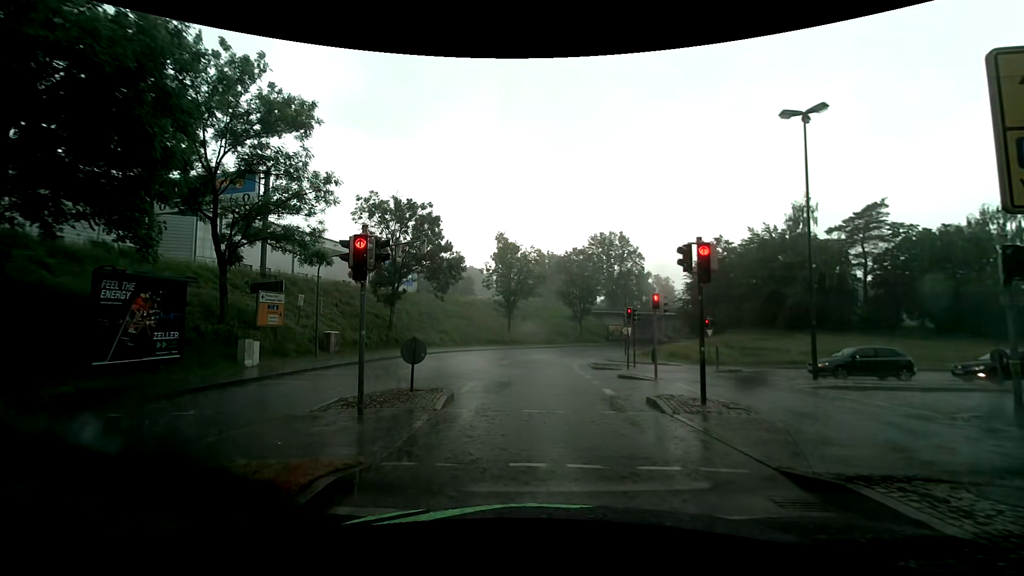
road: tertiary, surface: asphalt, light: Day
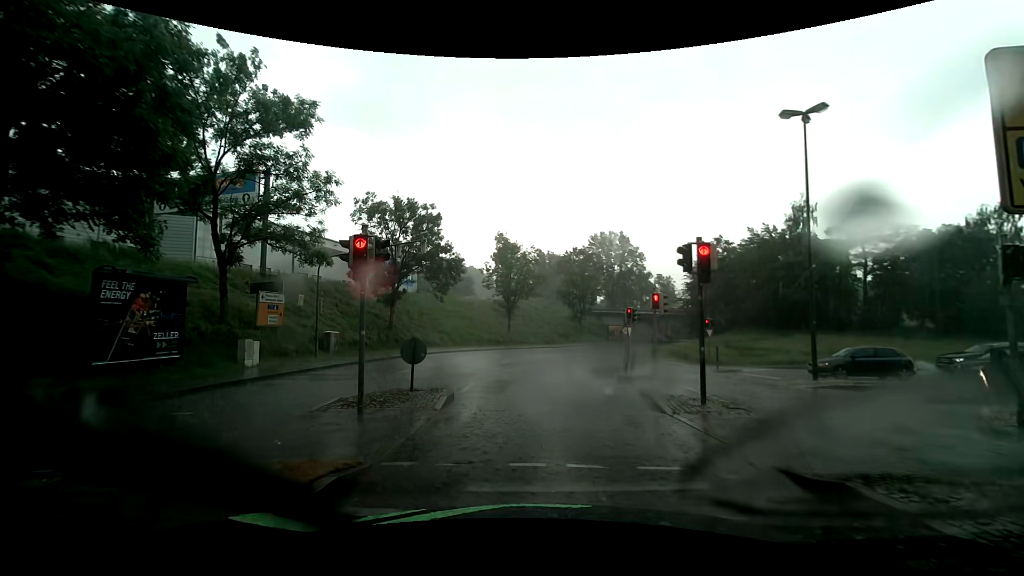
(0.0, 0.0) m; 0°
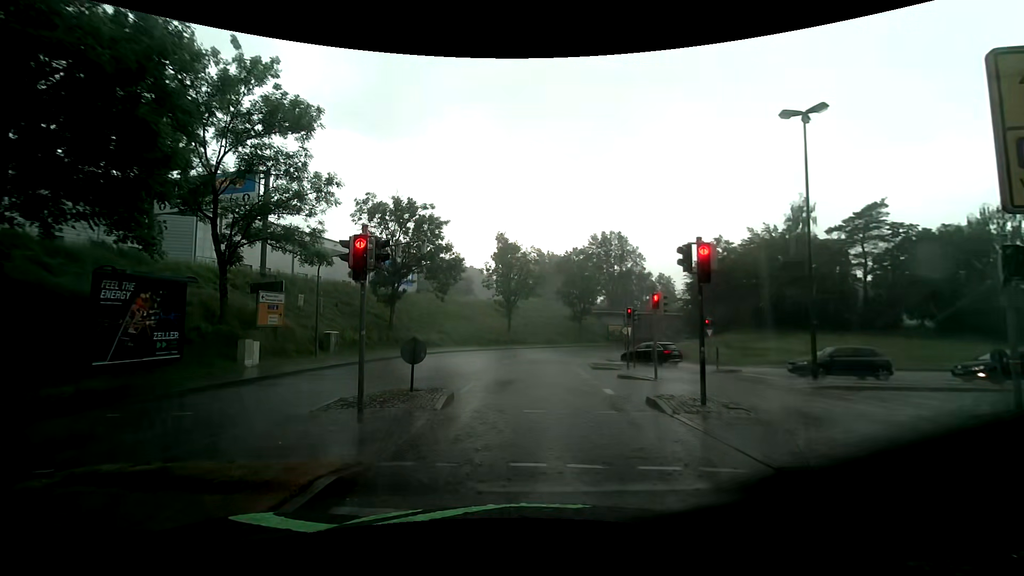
(0.0, 0.0) m; 0°
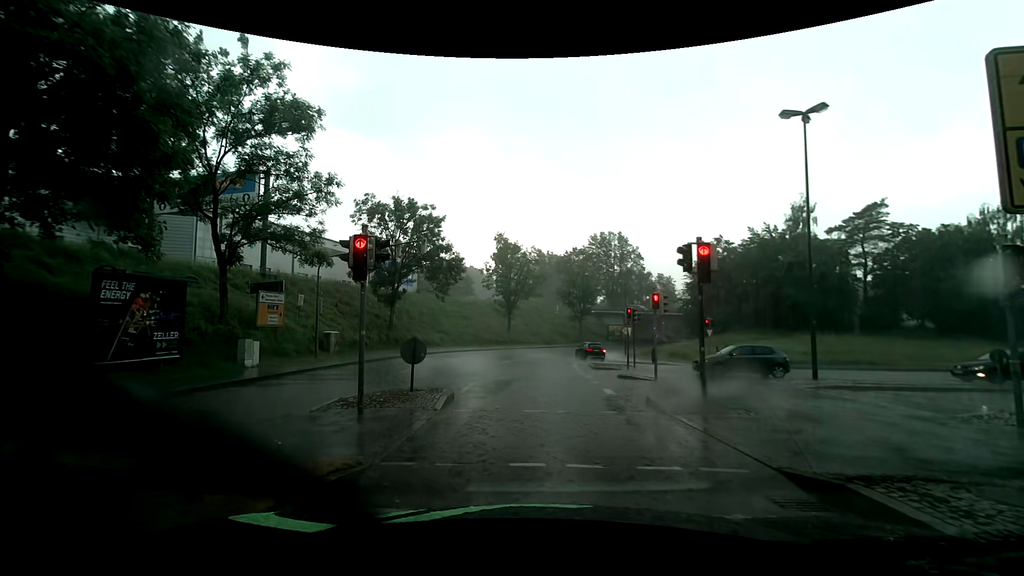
(0.0, 0.0) m; 0°
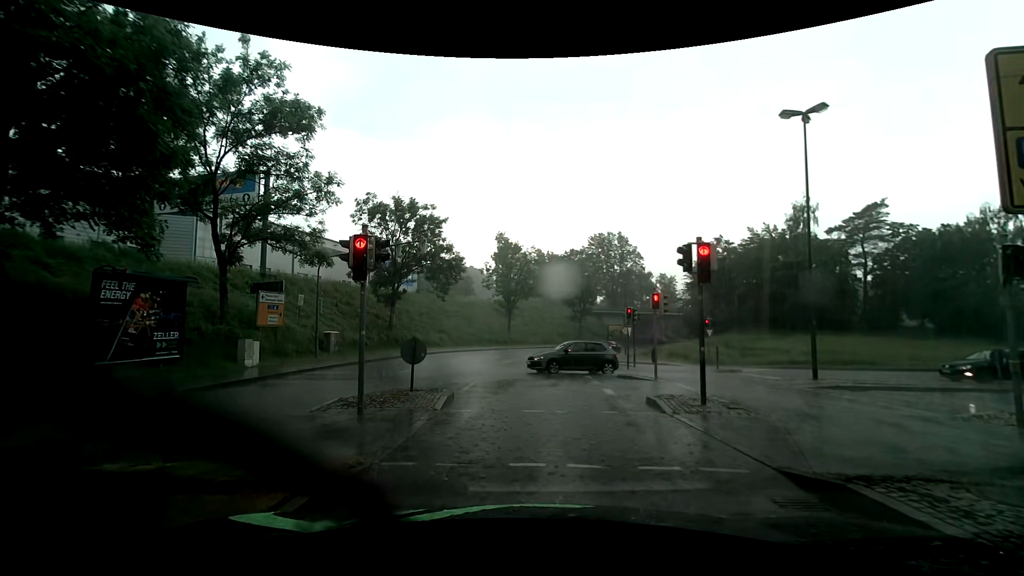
(0.0, 0.0) m; 0°
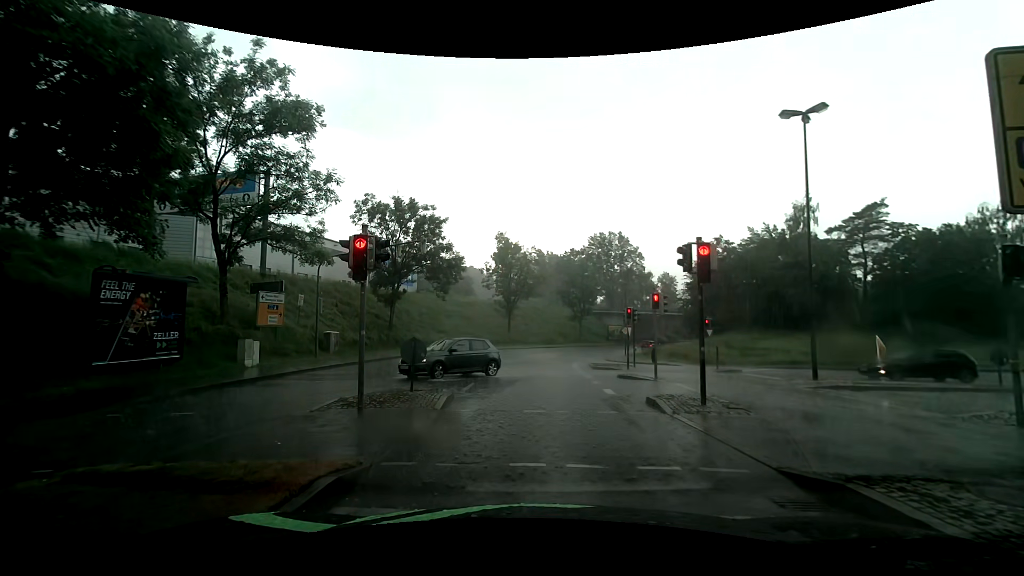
(0.0, 0.0) m; 0°
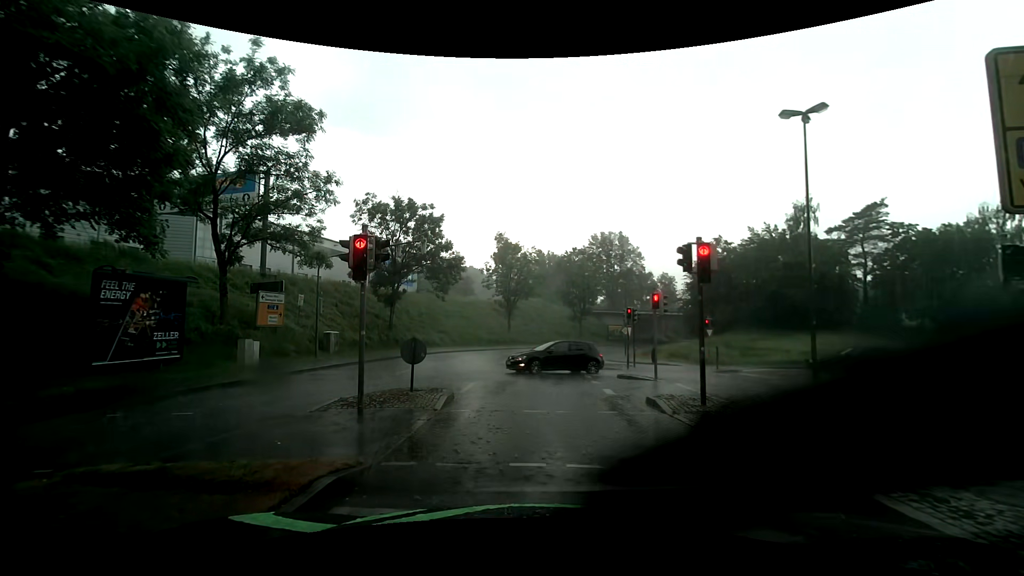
(0.0, 0.0) m; 0°
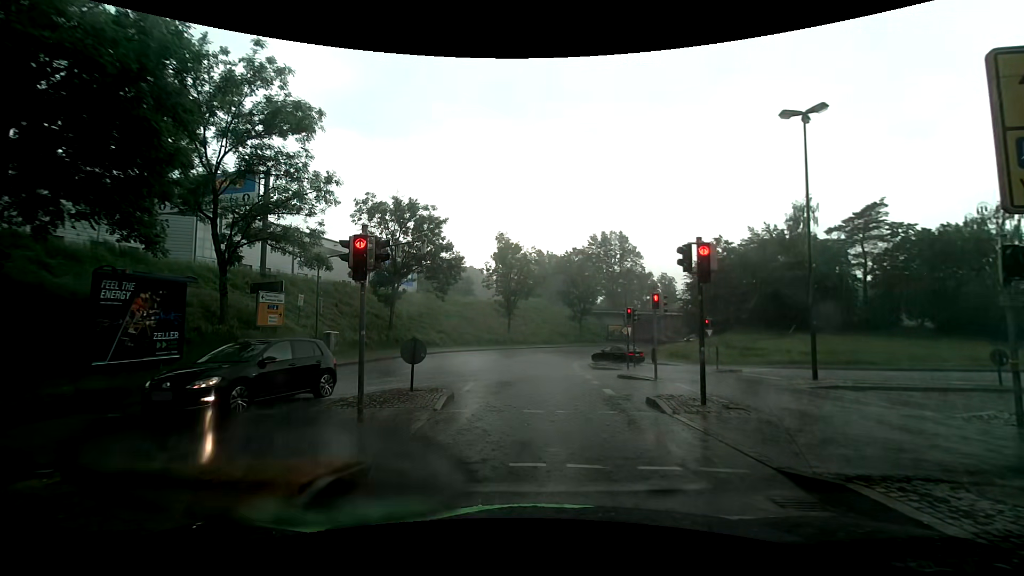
(0.0, 0.0) m; 0°
(0, +10) (0, +20) (+1, +30) (+2, +40) (+4, +50) (+7, +59) (+11, +68) (+17, +77) (+23, +85) (+29, +92) m
